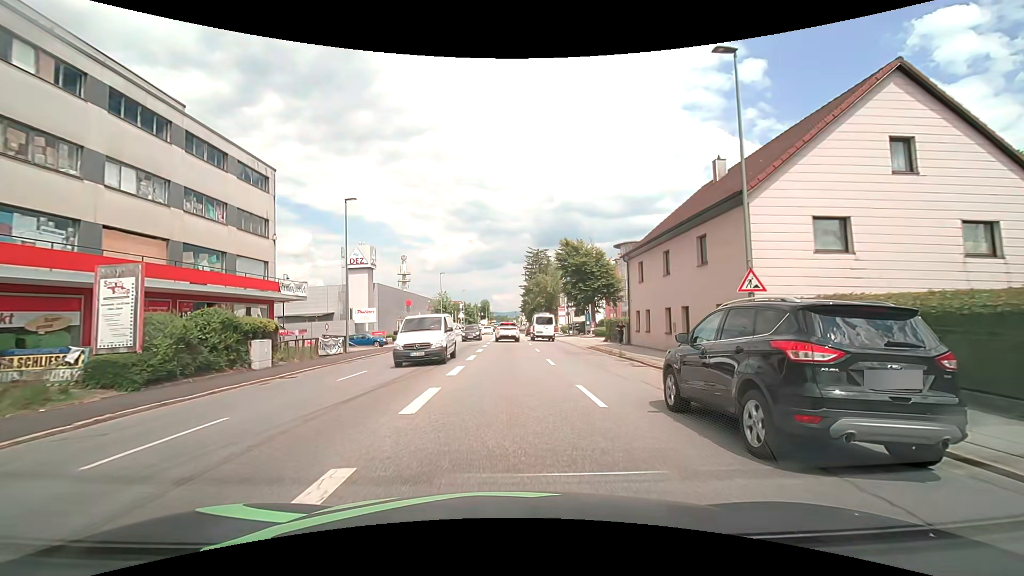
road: tertiary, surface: asphalt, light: Day
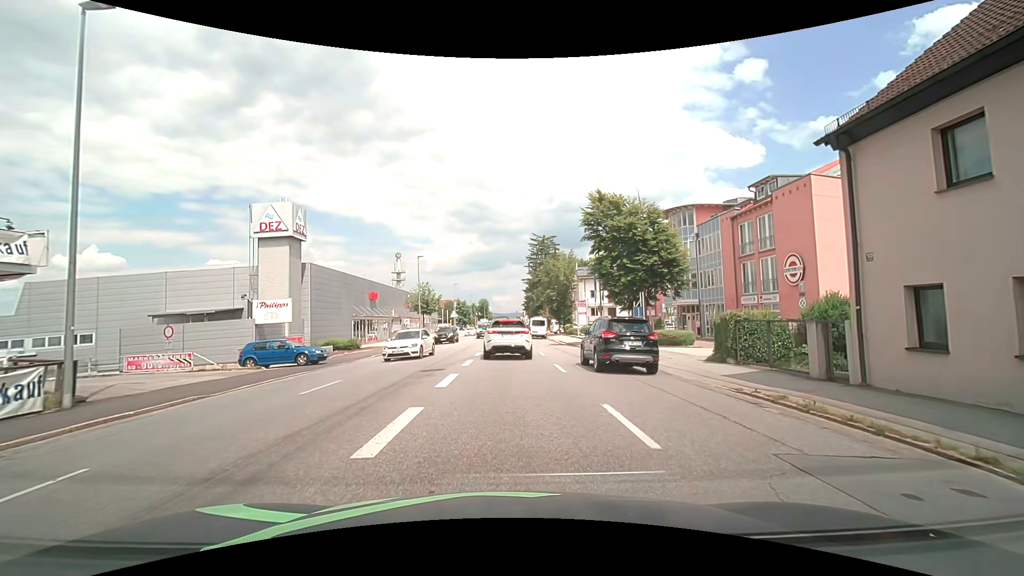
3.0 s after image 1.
(-0.1, +20.1) m; 0°
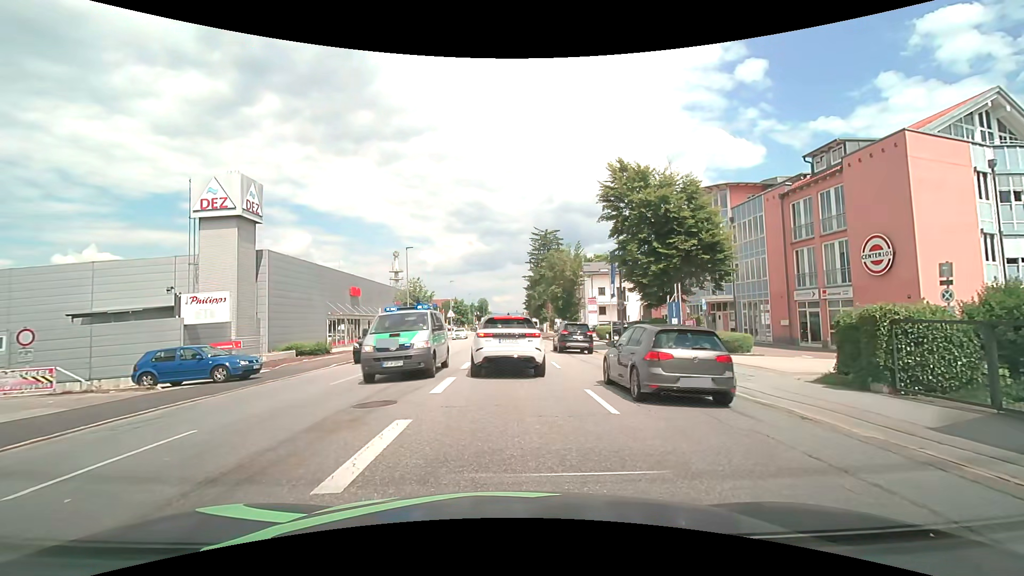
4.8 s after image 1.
(0.0, +6.7) m; 0°
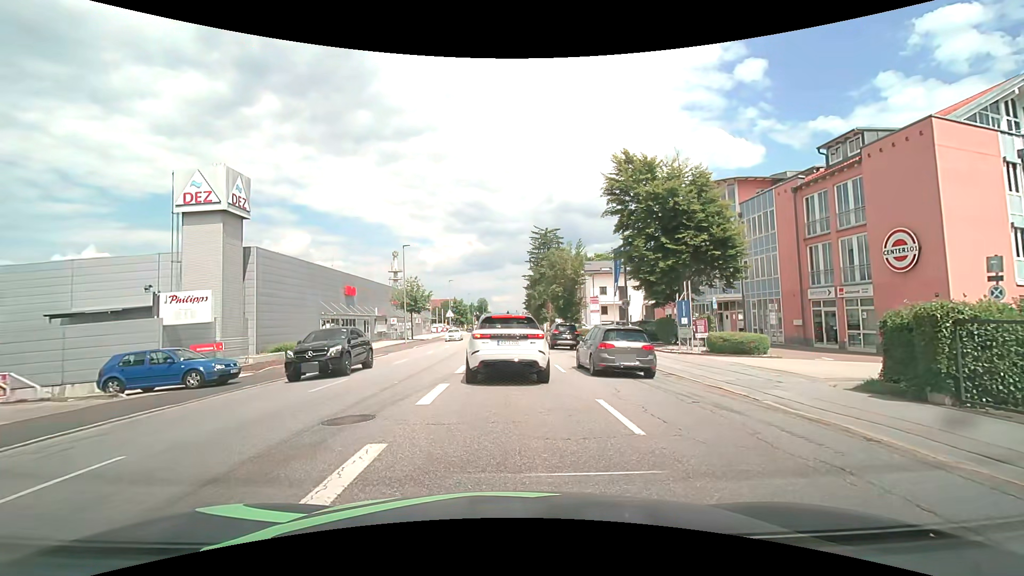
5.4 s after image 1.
(0.0, +1.4) m; +1°
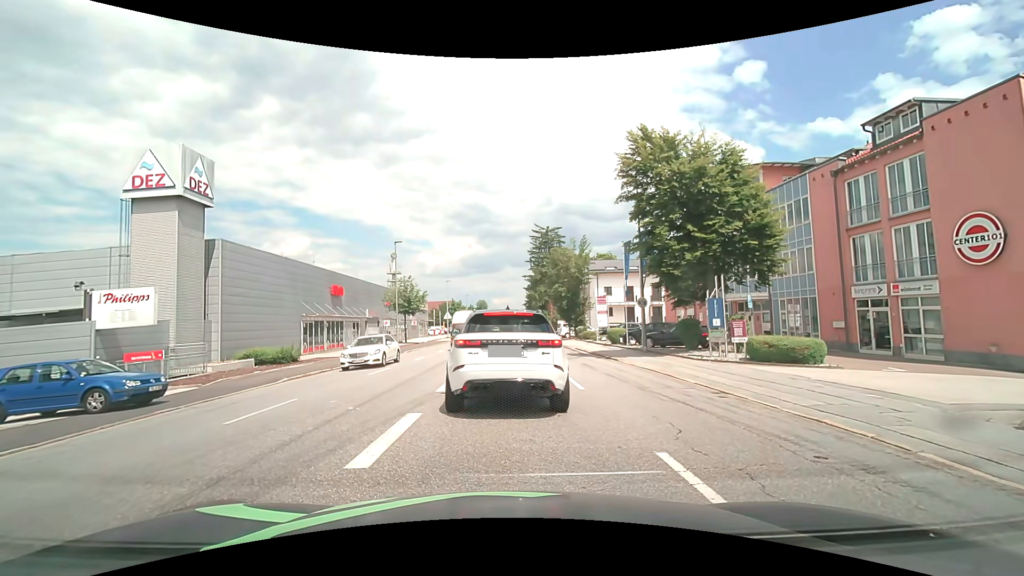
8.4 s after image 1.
(0.0, +3.6) m; 0°
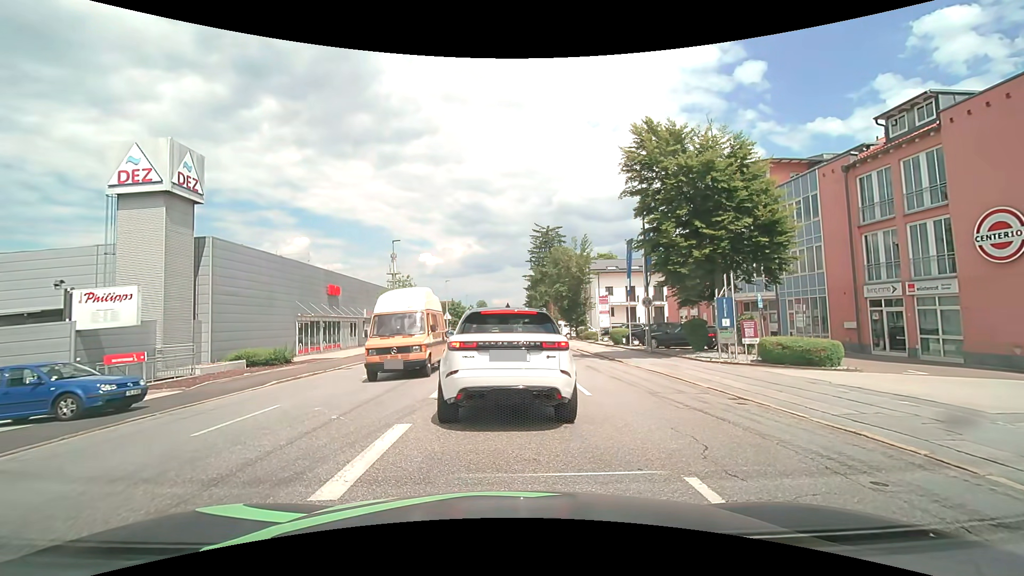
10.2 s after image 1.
(0.0, +0.9) m; 0°
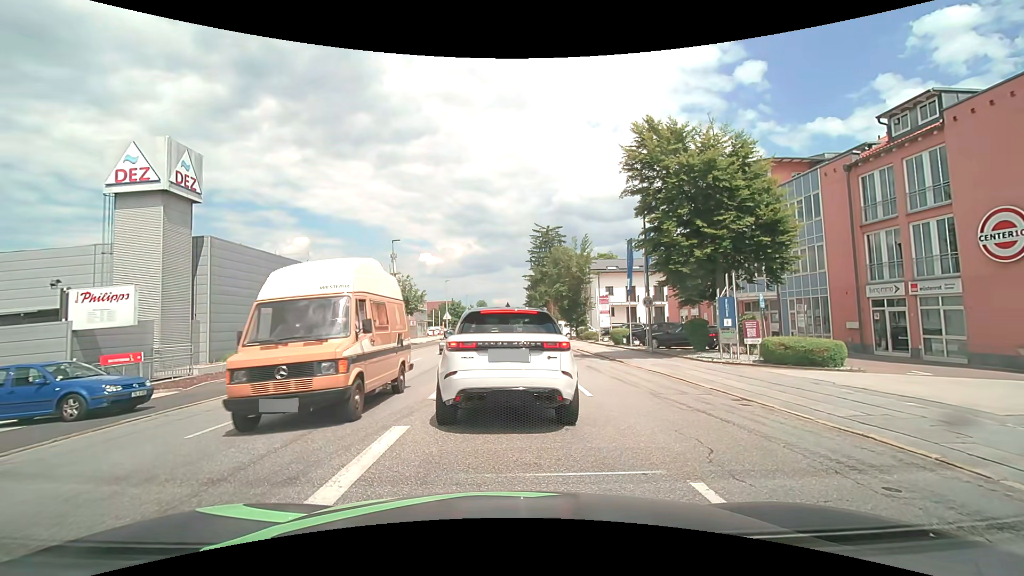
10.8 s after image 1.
(0.0, +0.2) m; 0°
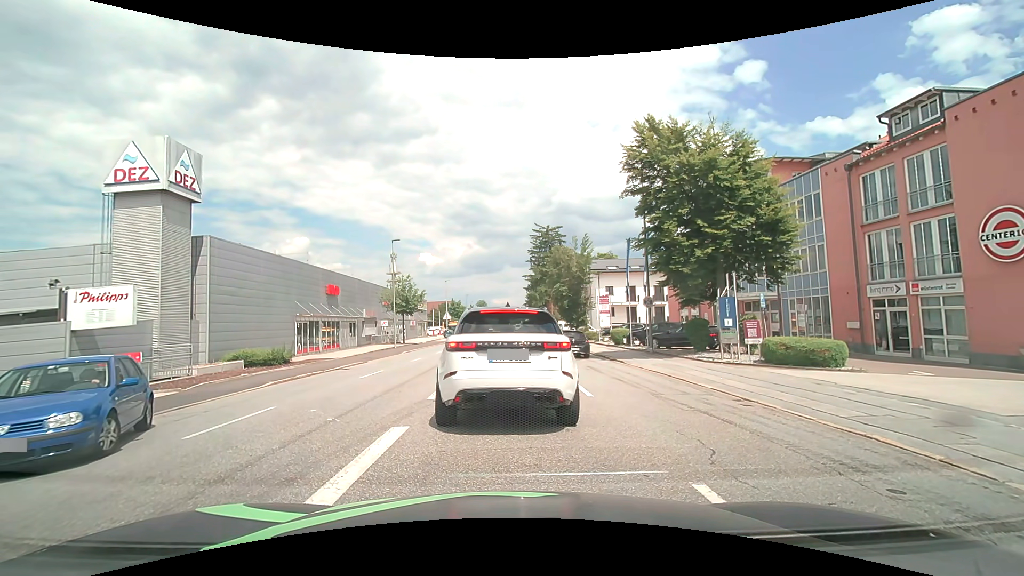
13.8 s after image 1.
(0.0, +0.1) m; 0°
